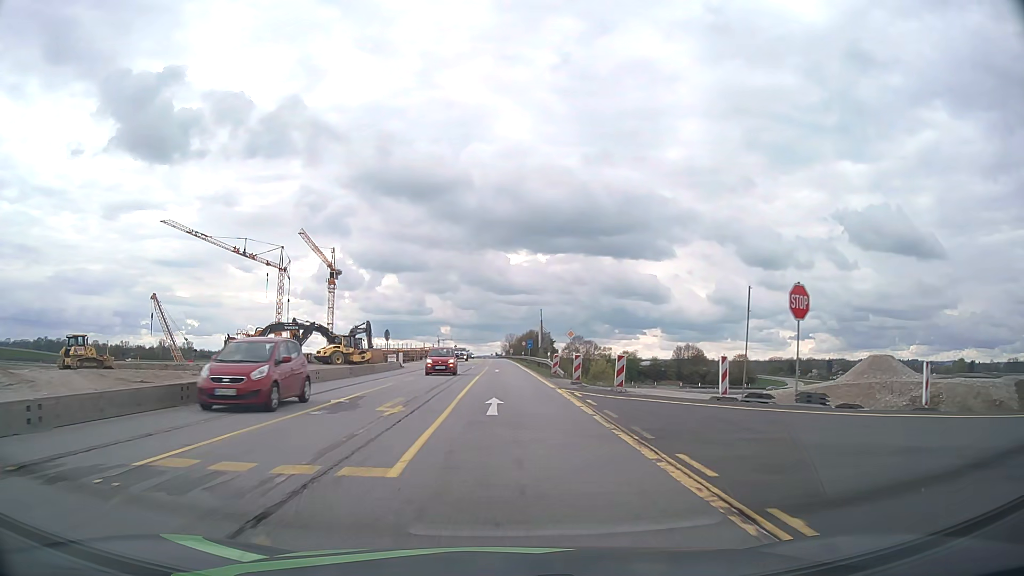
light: Day
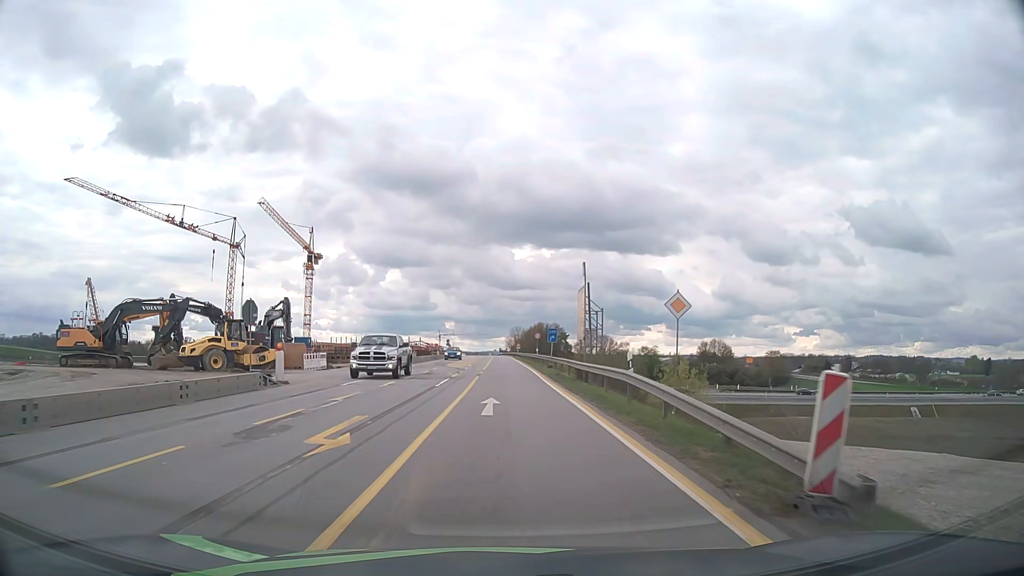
(0.0, +30.3) m; 0°
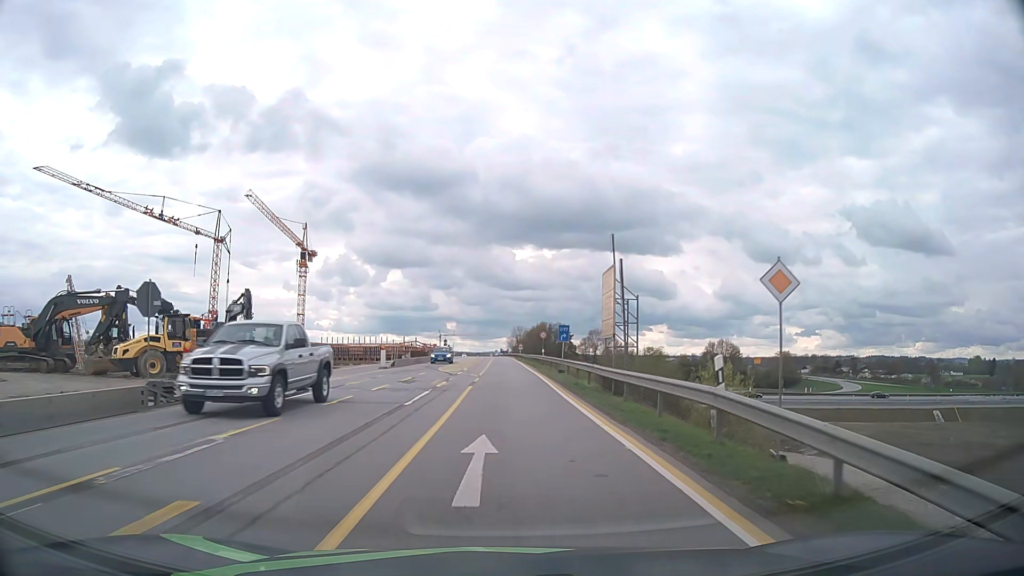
(0.0, +7.6) m; 0°
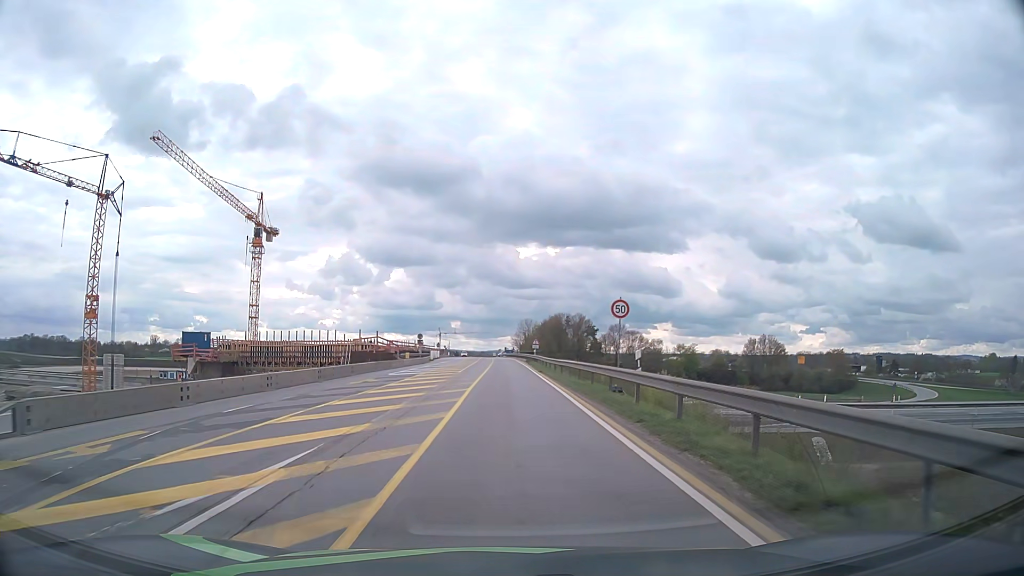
(-0.1, +37.9) m; 0°
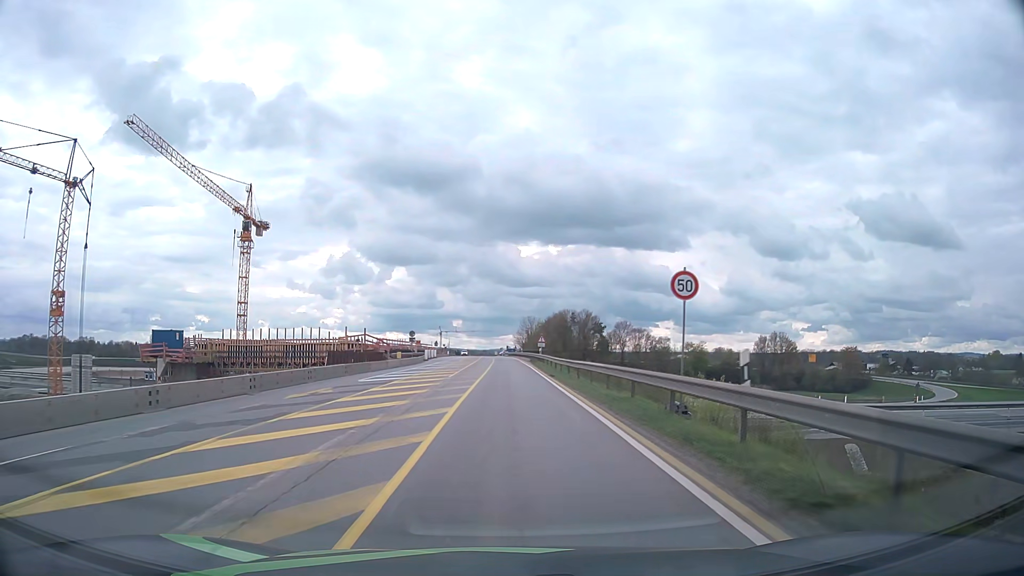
(0.0, +7.6) m; 0°
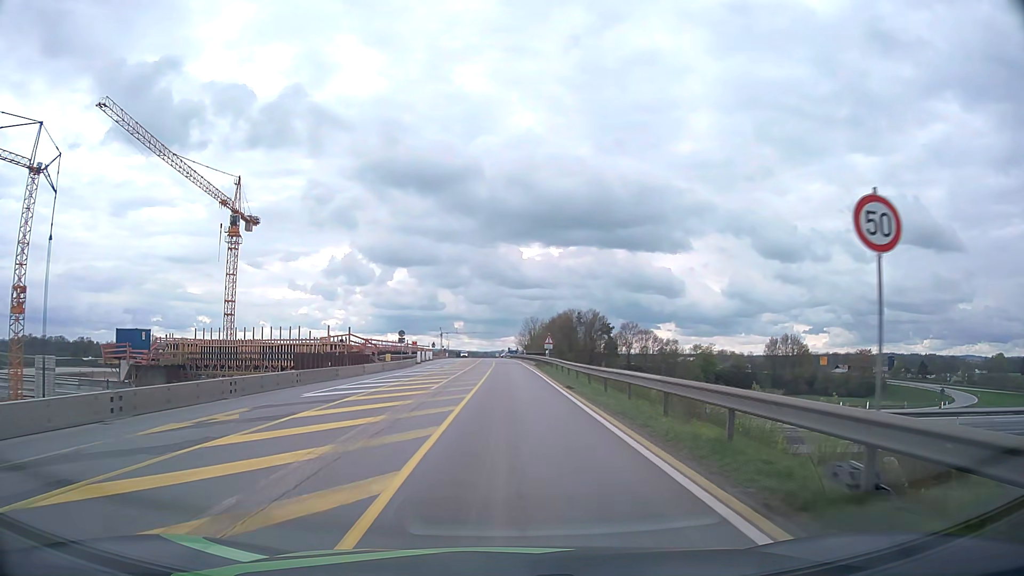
(0.0, +7.6) m; 0°
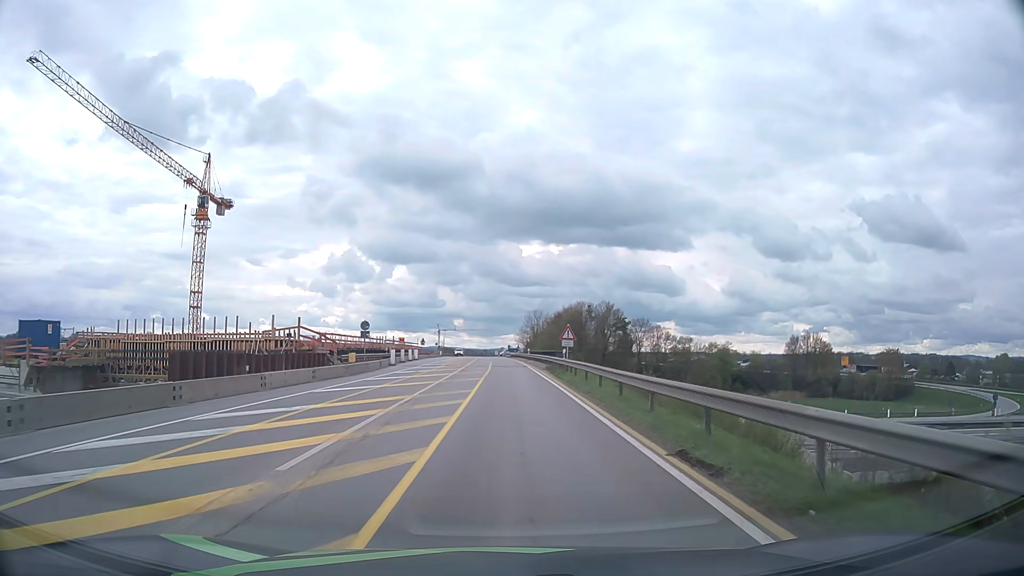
(0.0, +15.3) m; 0°
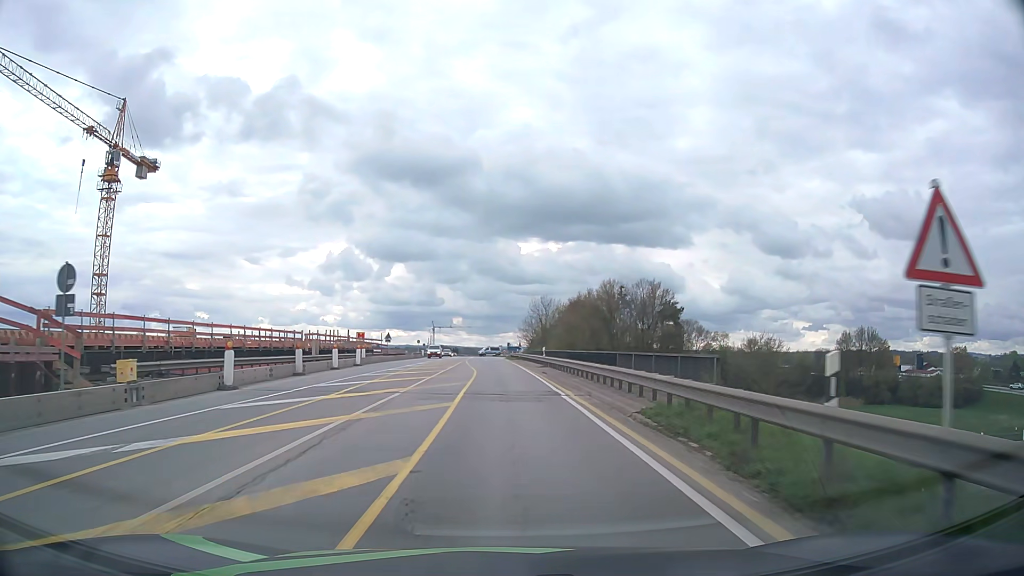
(+0.1, +30.7) m; 0°
(0, +10) (0, +20) (0, +30) (-1, +40) (-1, +50) (-1, +60) (-2, +70) (-2, +80) (-2, +90) (-3, +100) m
